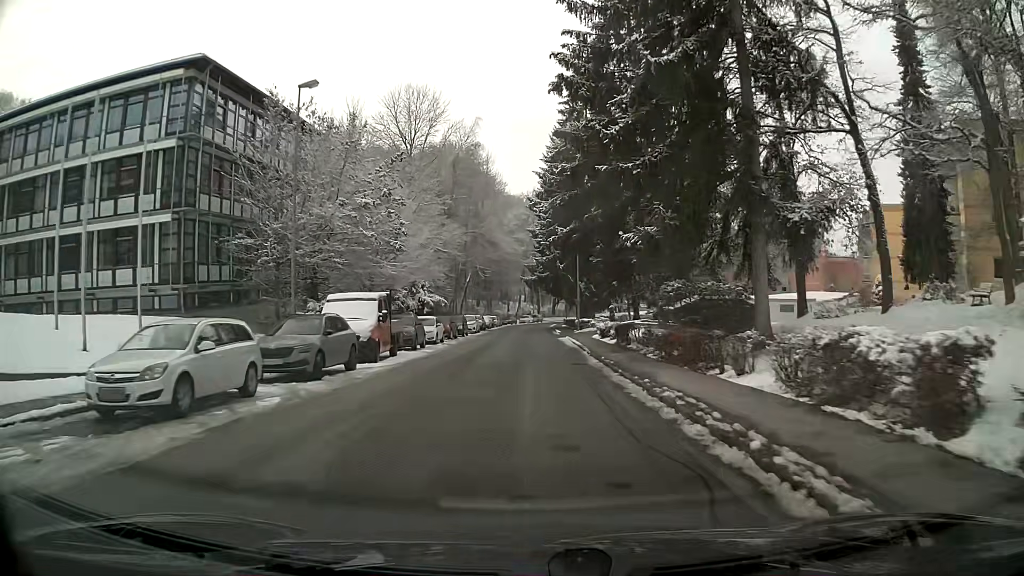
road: residential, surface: asphalt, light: Day
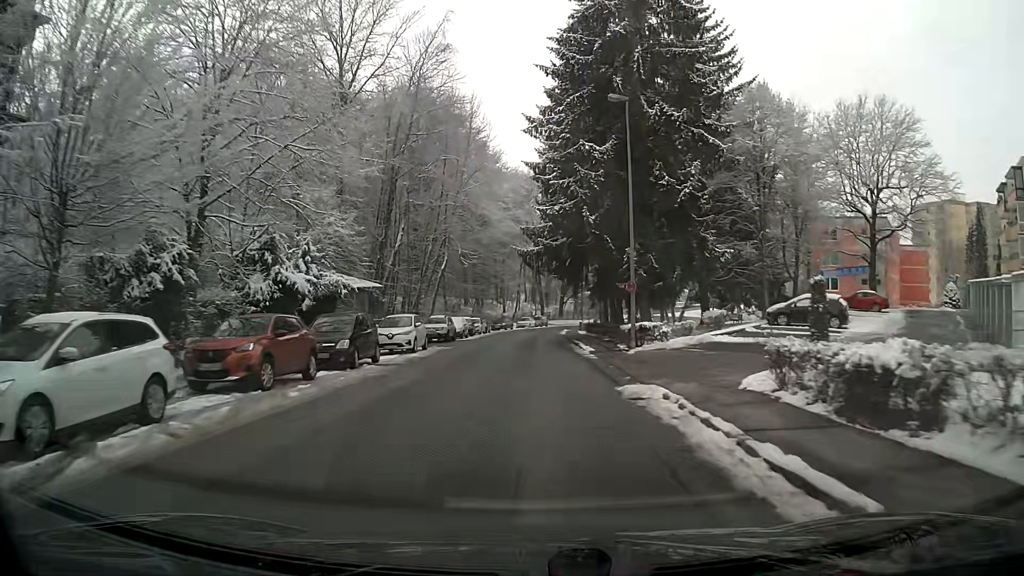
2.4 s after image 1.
(-0.3, +30.2) m; 0°
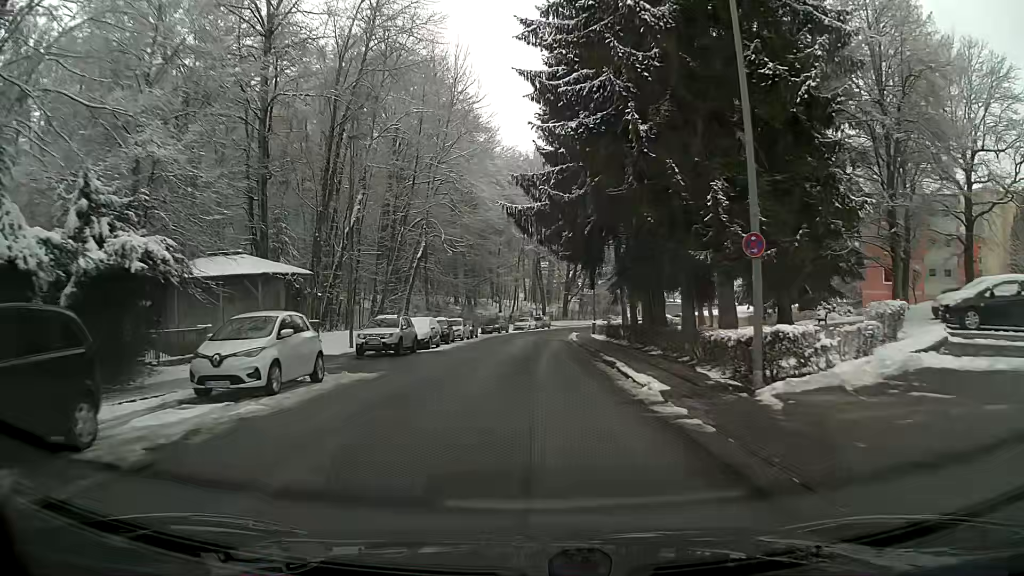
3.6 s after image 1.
(0.0, +14.8) m; 0°
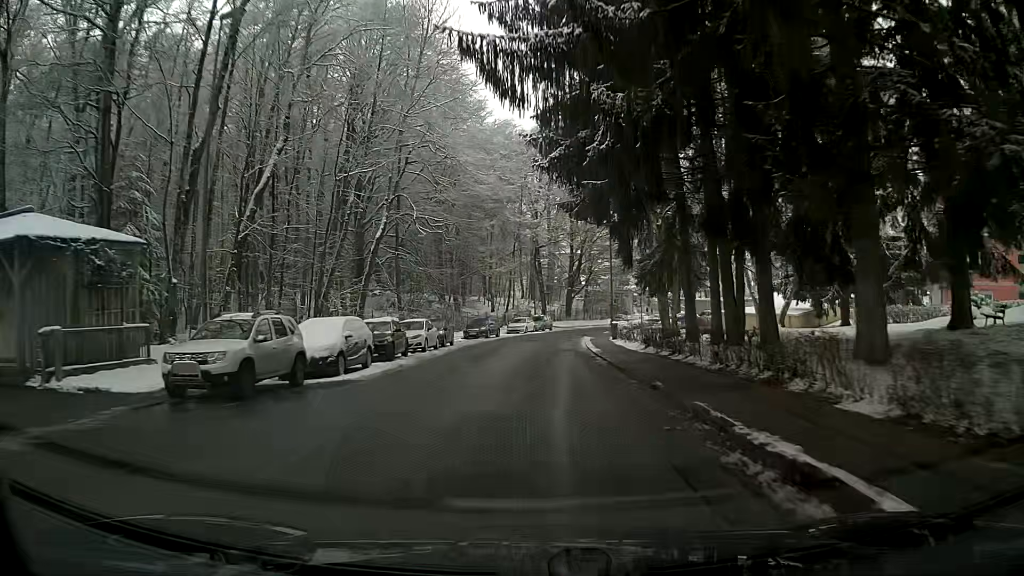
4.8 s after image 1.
(0.0, +14.6) m; 0°
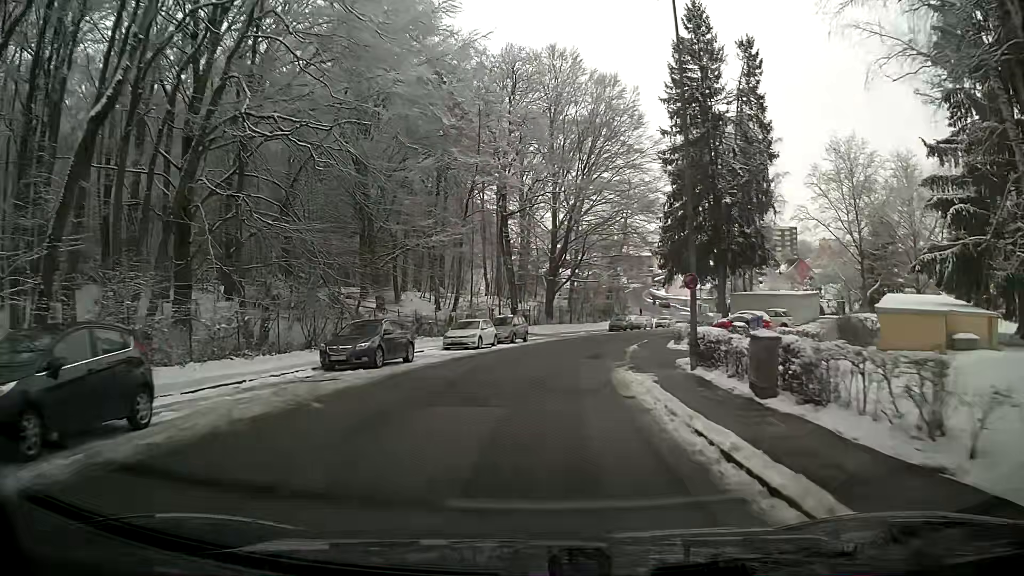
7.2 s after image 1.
(+0.6, +28.2) m; +3°
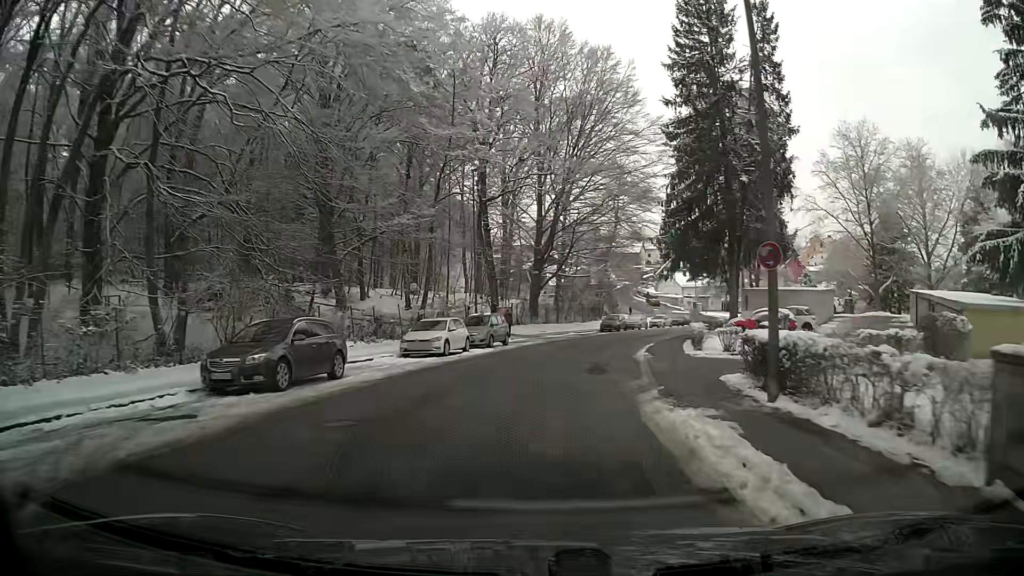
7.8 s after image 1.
(+0.1, +6.7) m; +2°
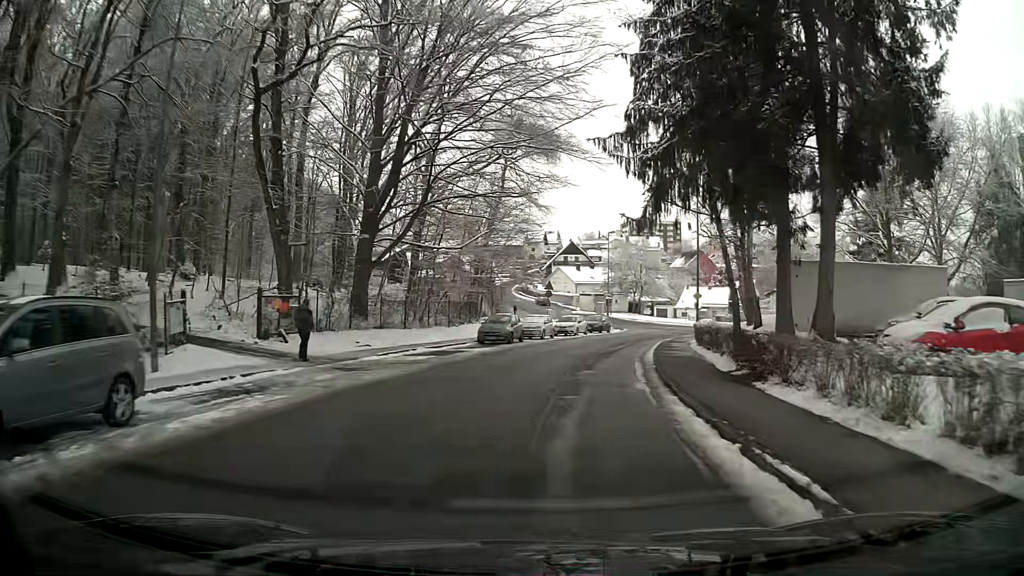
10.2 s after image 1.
(+2.3, +25.7) m; +11°
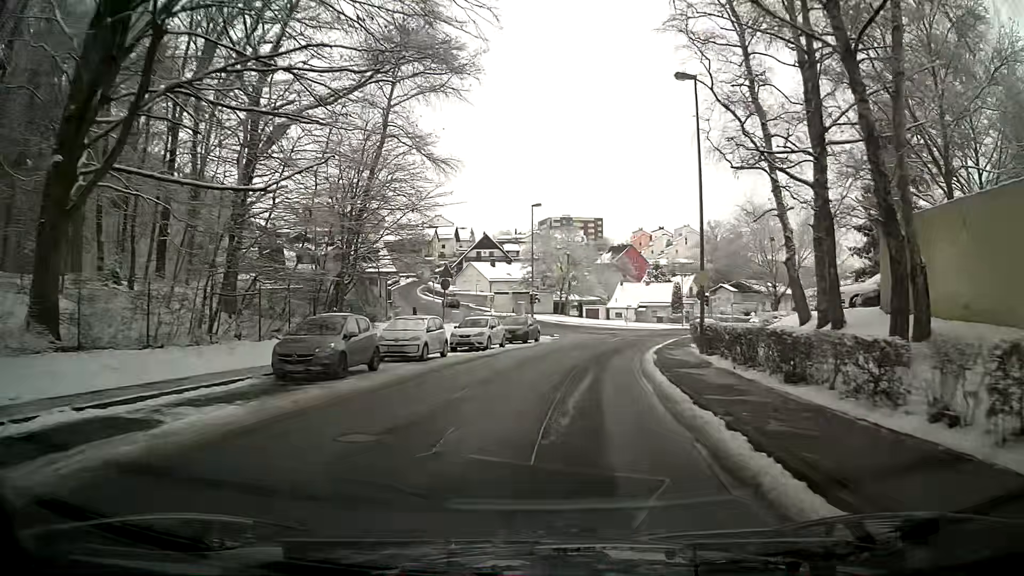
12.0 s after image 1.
(+1.0, +18.4) m; +6°
(0, +10) (+1, +20) (+3, +30) (+5, +40) (+8, +49) (+10, +59) (+5, +67) (-2, +74) (-8, +83) (-13, +91) m
